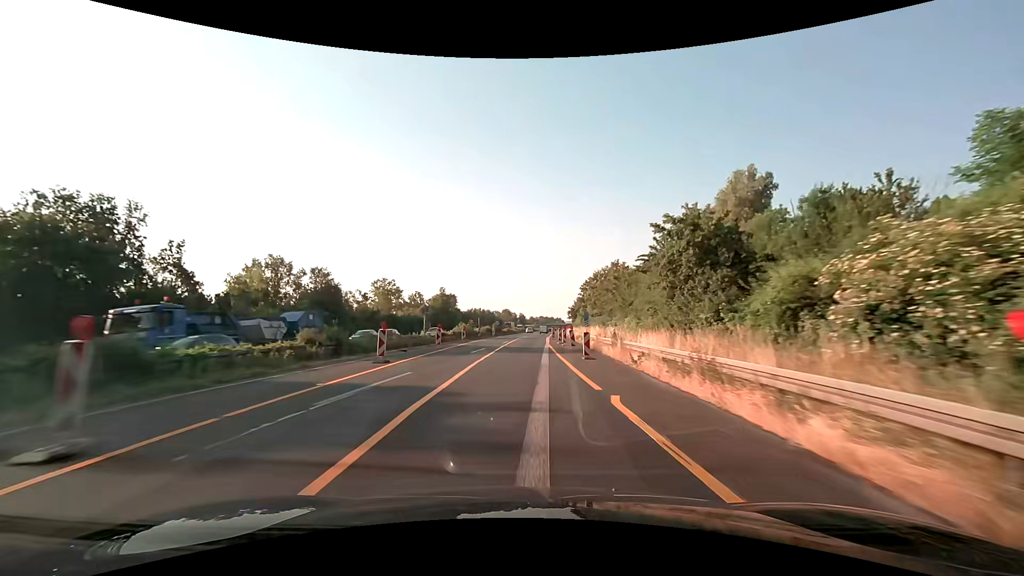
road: motorway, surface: asphalt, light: Day
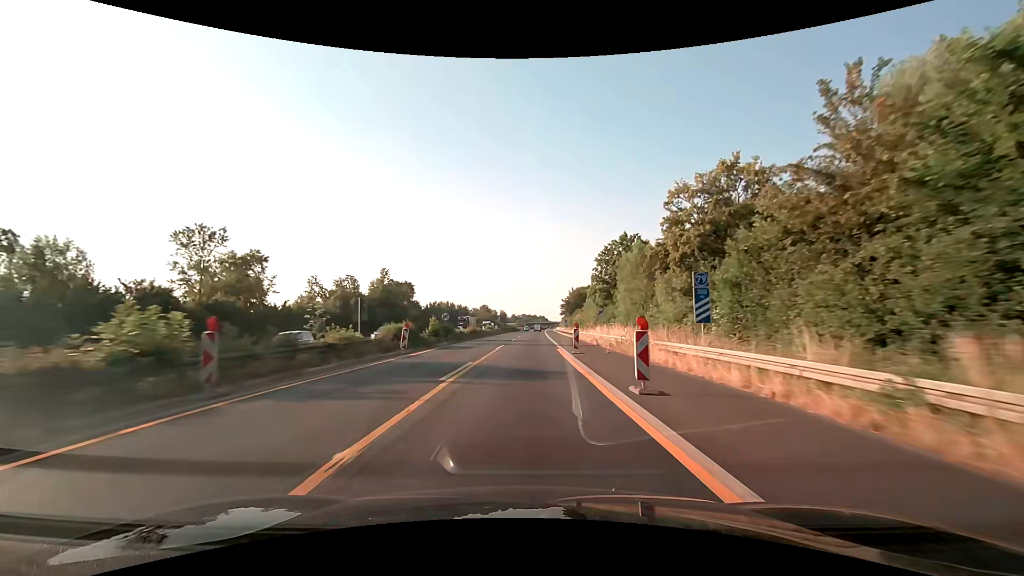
(+0.5, +50.0) m; +2°
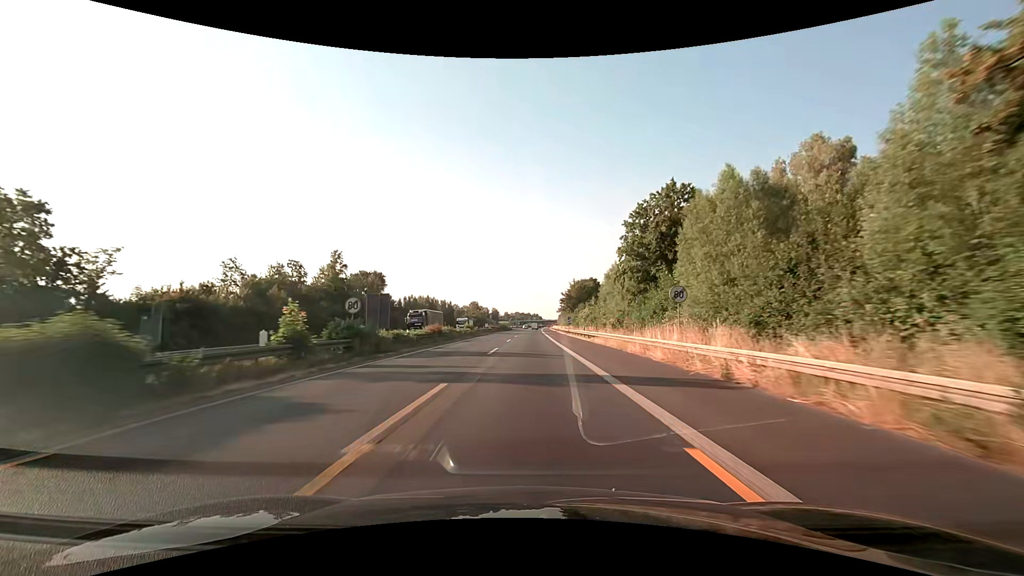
(+0.1, +25.0) m; +1°
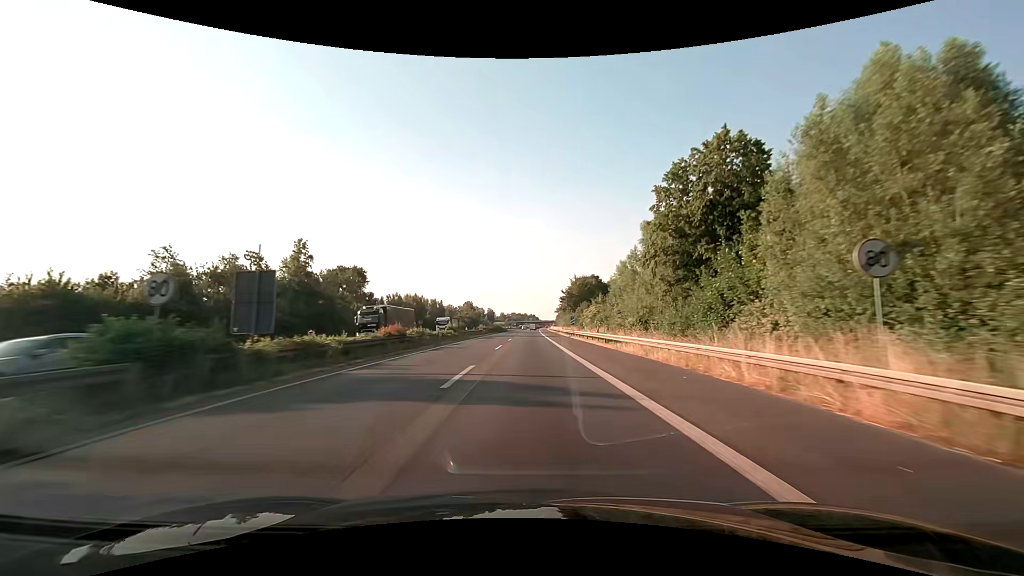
(+0.1, +12.5) m; 0°
